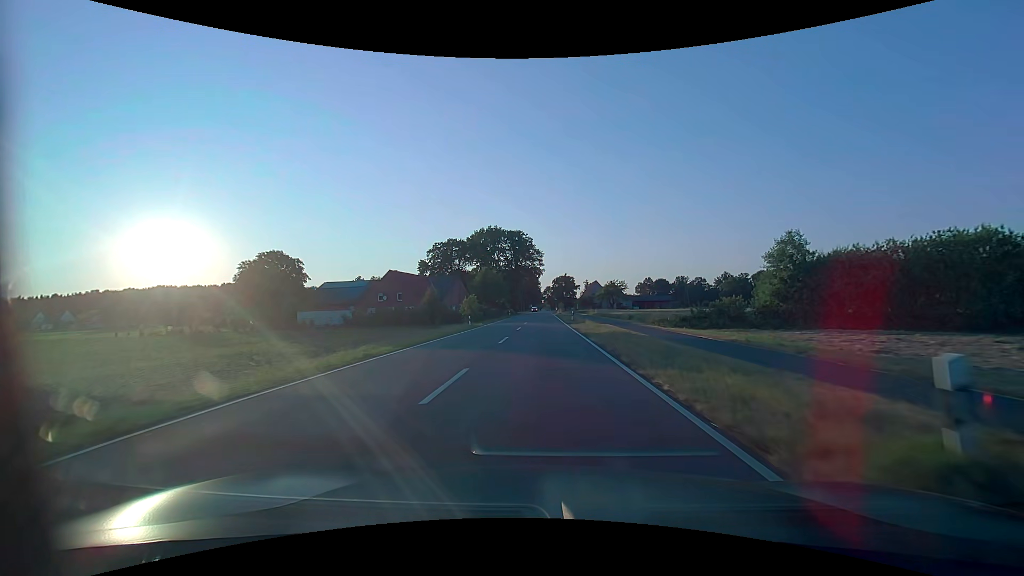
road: tertiary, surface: asphalt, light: Day
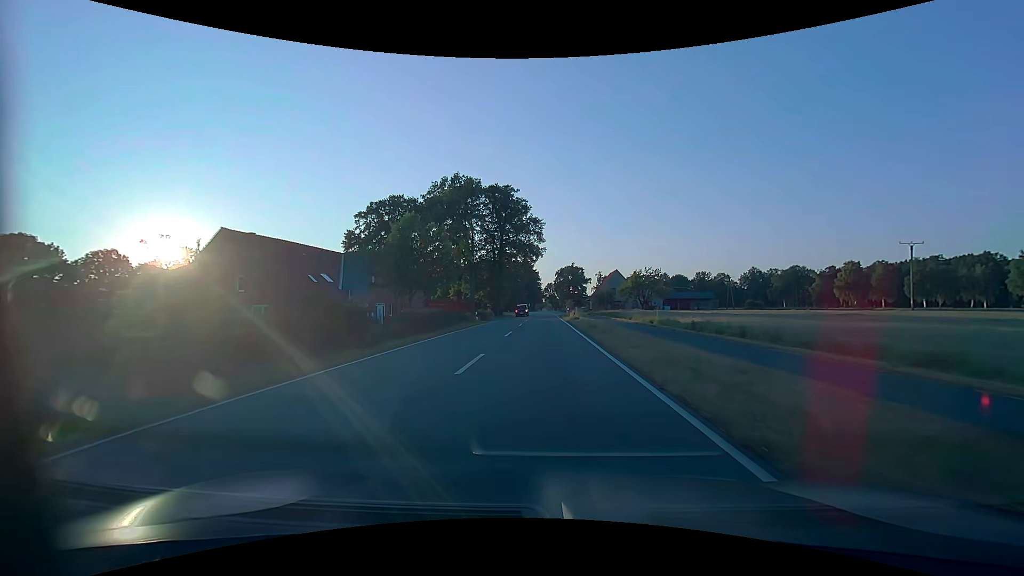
(0.0, +45.9) m; 0°
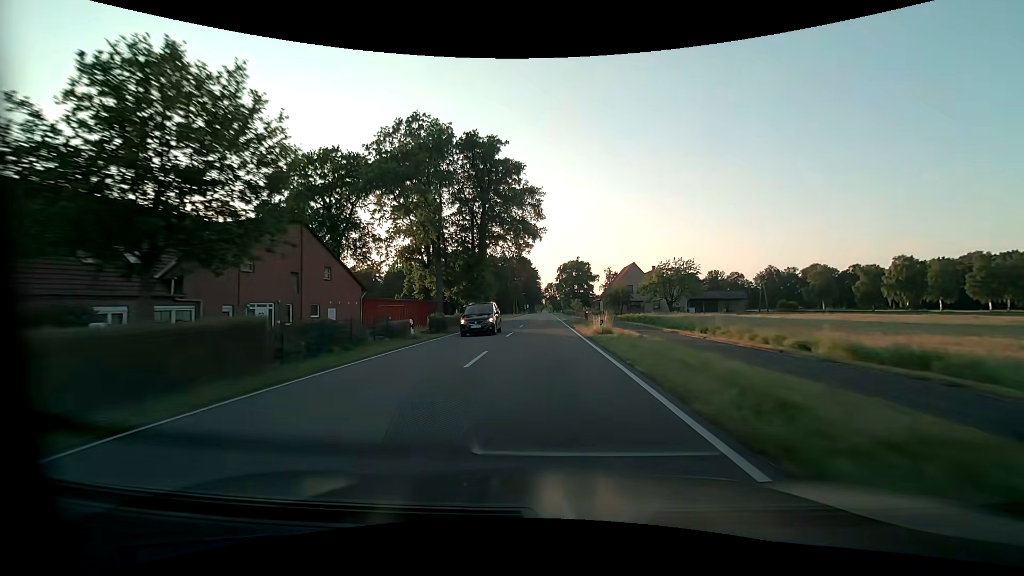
(0.0, +23.1) m; 0°
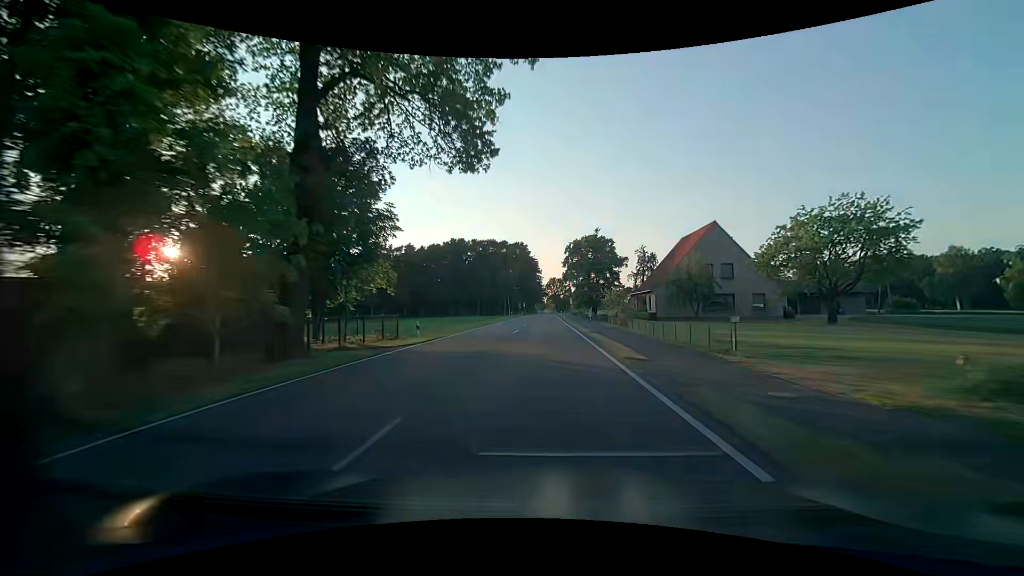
(-0.1, +45.6) m; 0°
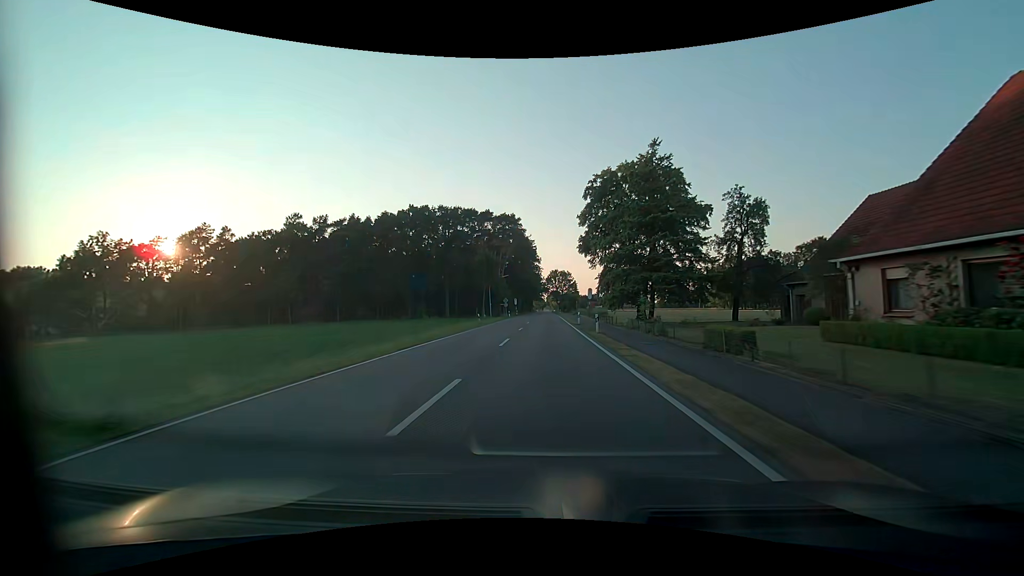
(+0.1, +45.3) m; 0°
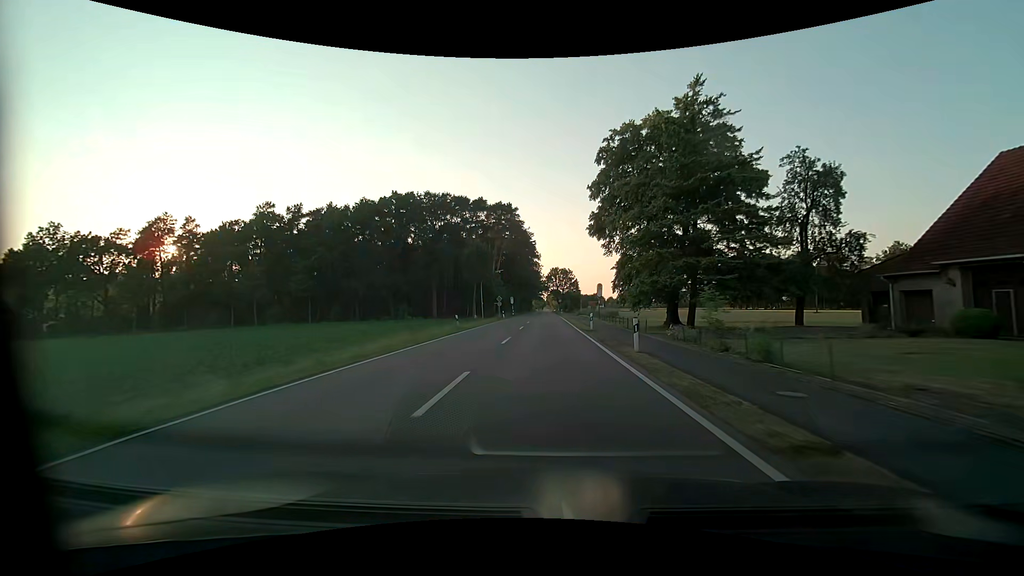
(0.0, +11.3) m; 0°
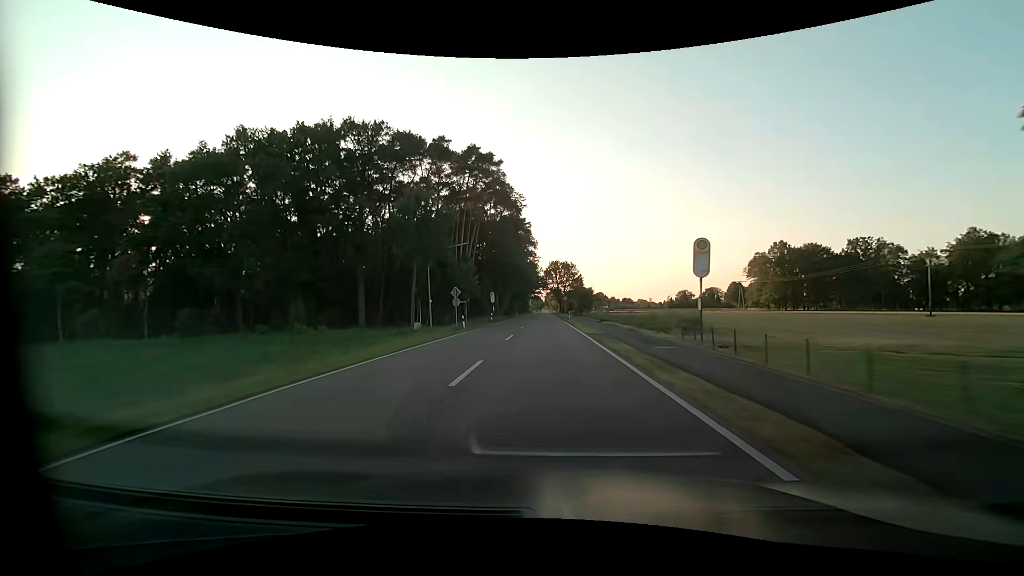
(+0.1, +34.0) m; +1°
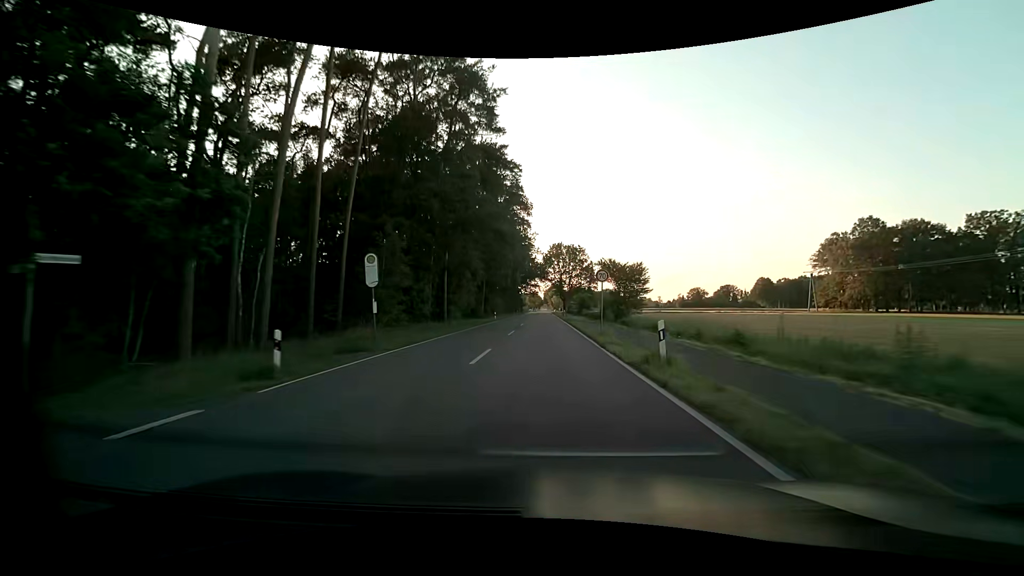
(-0.1, +45.3) m; 0°
(0, +10) (0, +20) (0, +30) (0, +40) (0, +50) (0, +60) (0, +70) (0, +80) (0, +90) (0, +100) m
